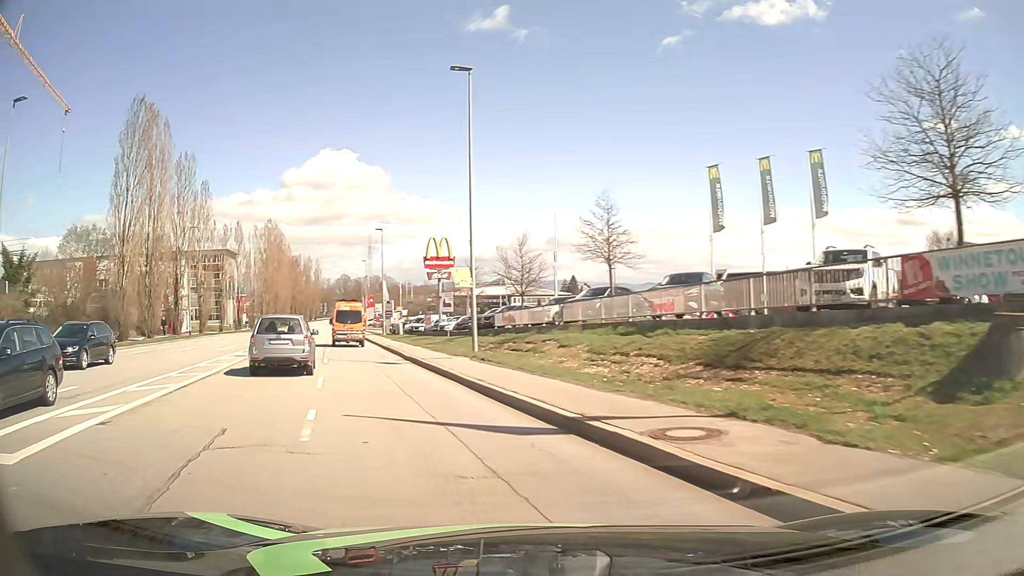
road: tertiary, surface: asphalt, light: Day
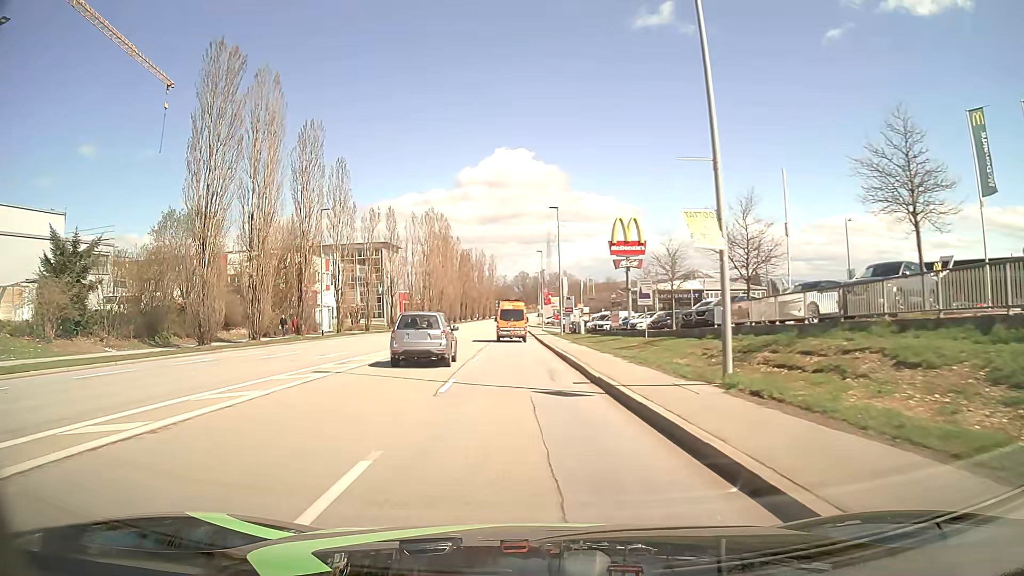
(-1.8, +11.3) m; -16°
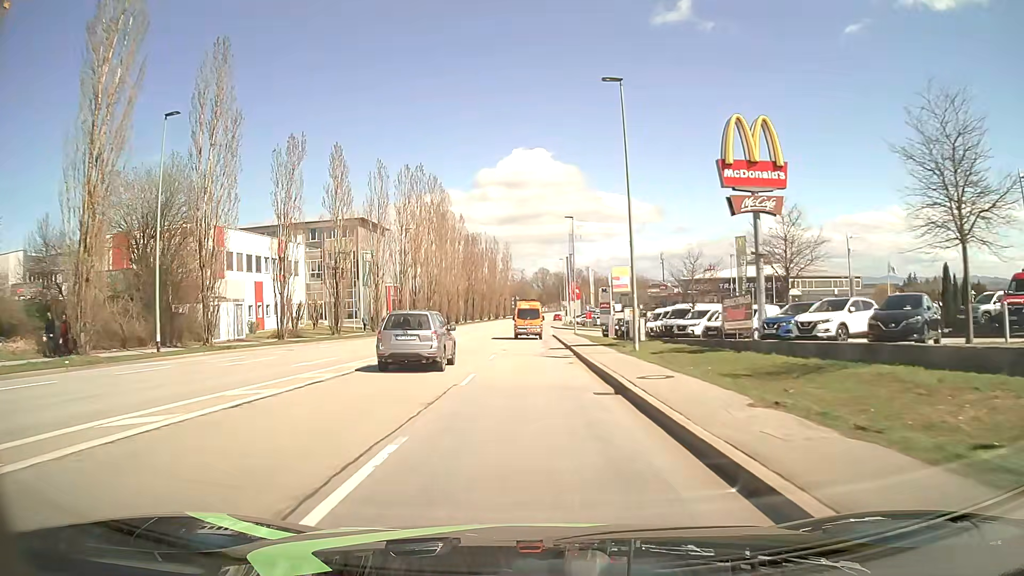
(-0.4, +29.2) m; -1°
(0, +10) (0, +20) (0, +30) (0, +40) (0, +50) (0, +60) (0, +70) (0, +80) (0, +90) (+1, +100) m
